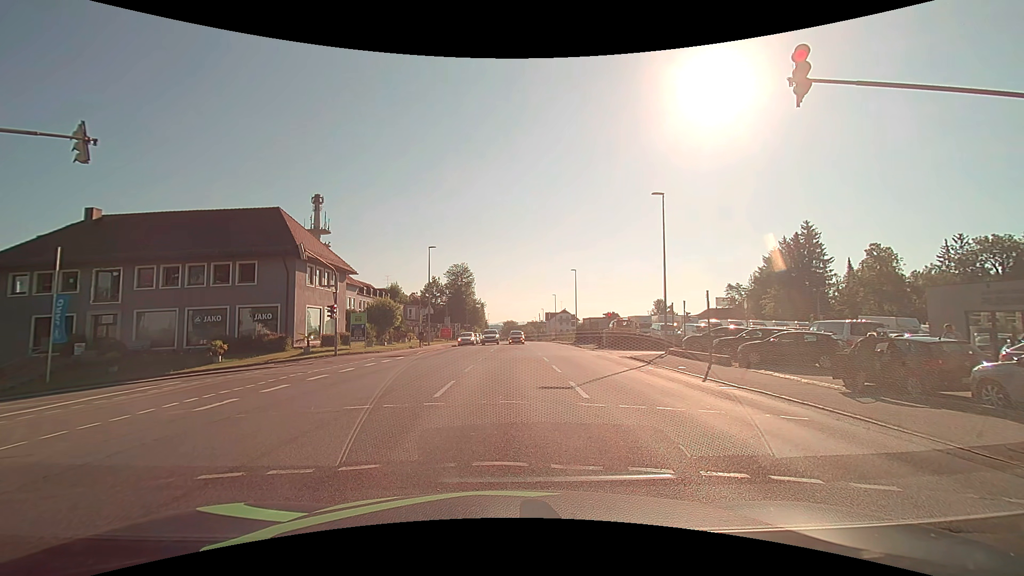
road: tertiary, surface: asphalt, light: Day
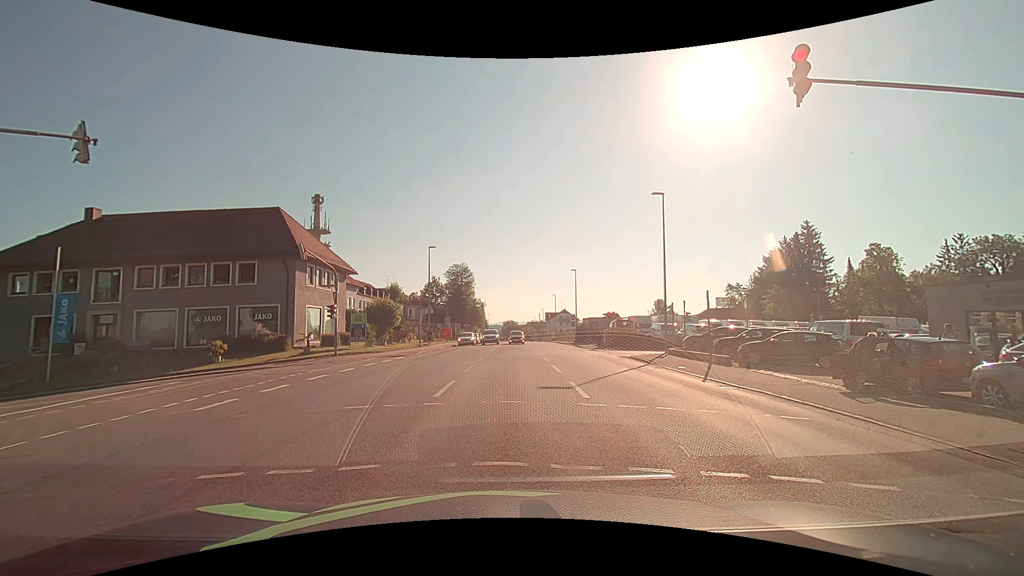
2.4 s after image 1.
(0.0, 0.0) m; 0°
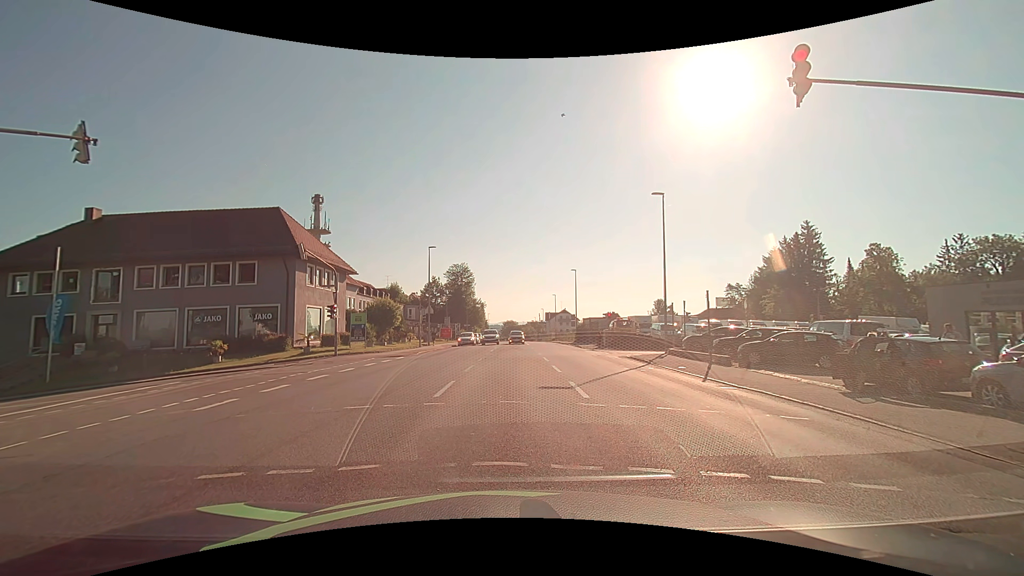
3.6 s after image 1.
(0.0, 0.0) m; 0°
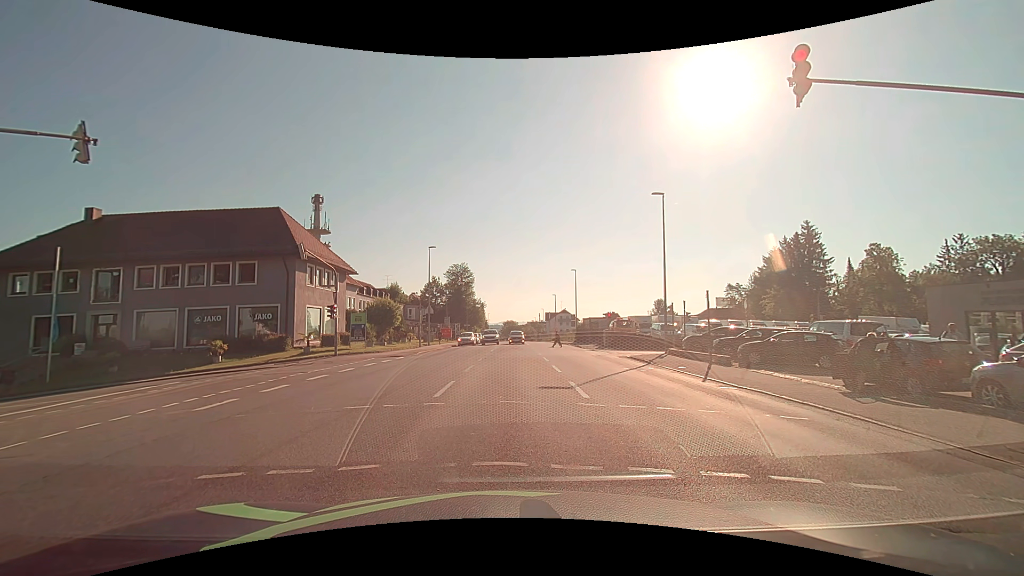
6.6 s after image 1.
(0.0, 0.0) m; 0°
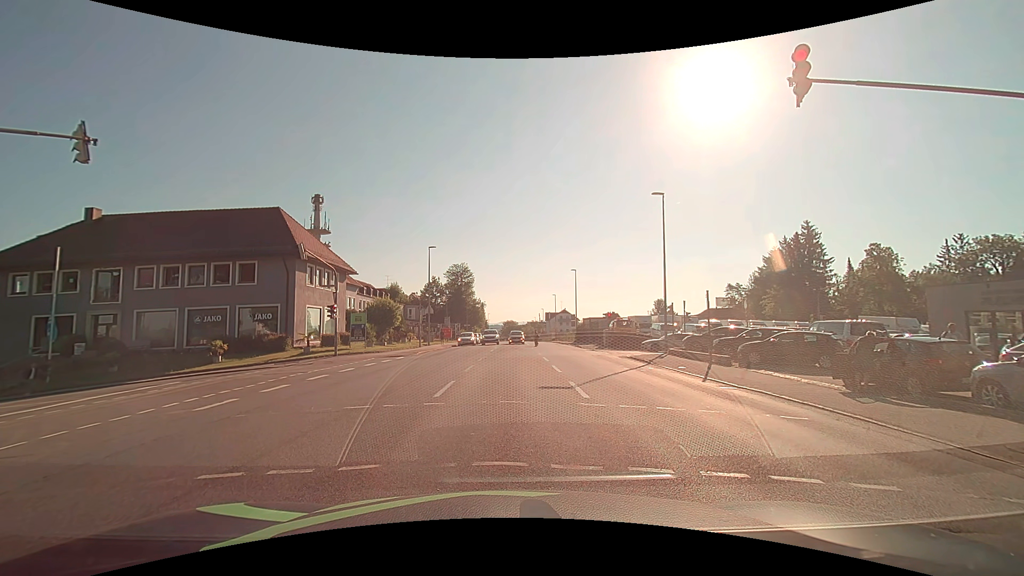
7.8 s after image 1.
(0.0, 0.0) m; 0°
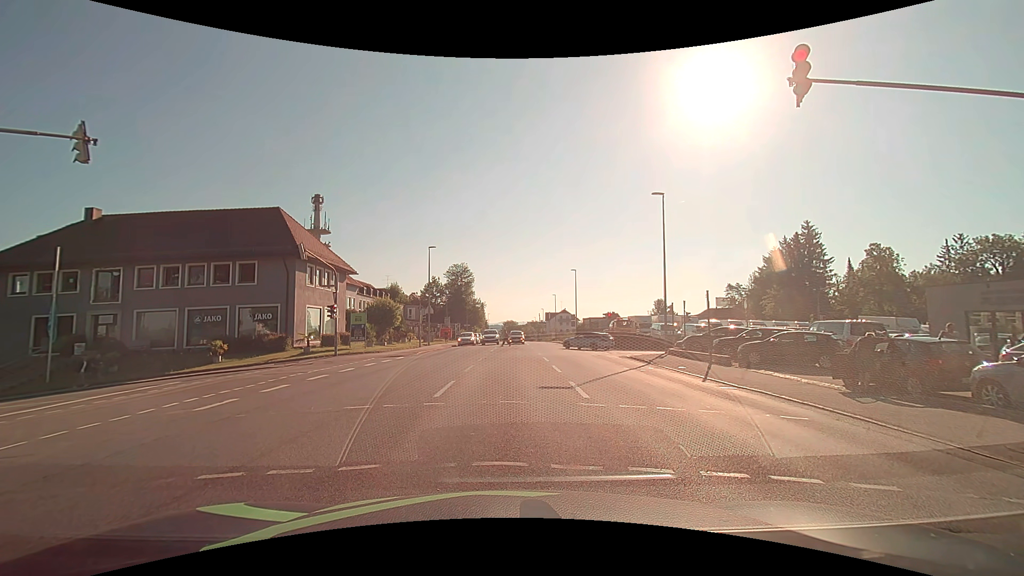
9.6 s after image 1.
(0.0, 0.0) m; 0°
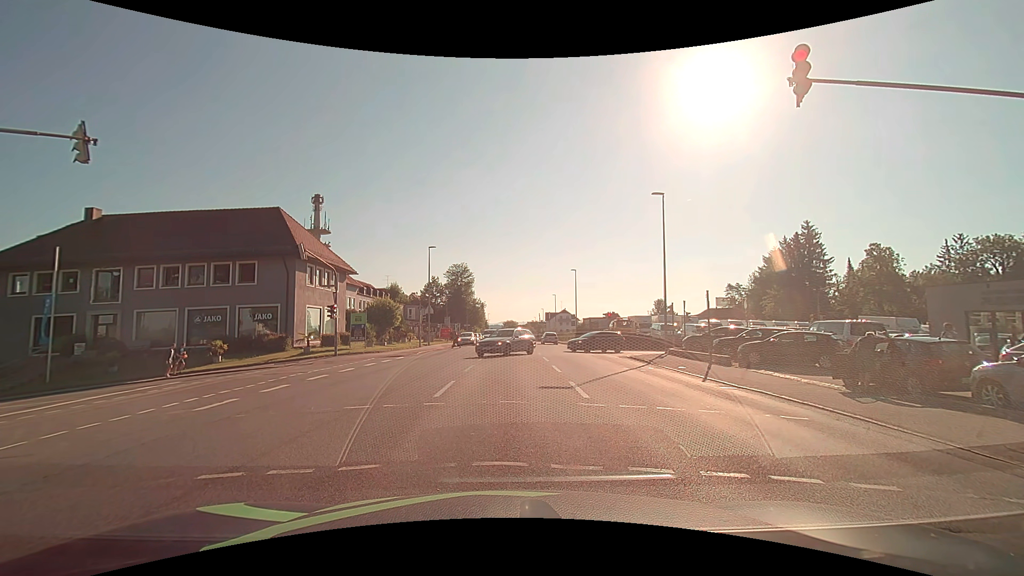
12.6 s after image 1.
(0.0, 0.0) m; 0°
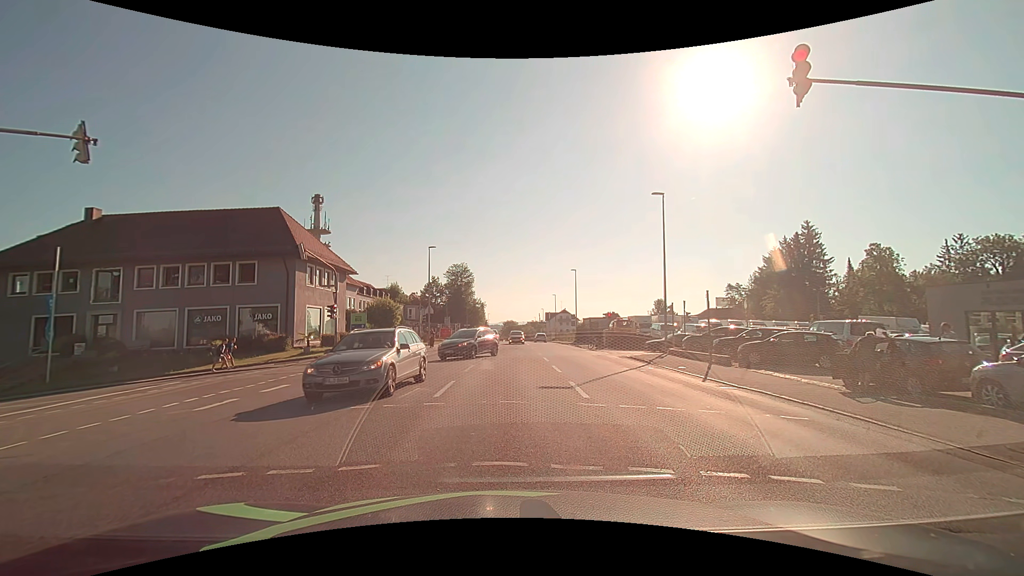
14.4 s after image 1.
(0.0, 0.0) m; 0°
(0, +10) (-1, +20) (-8, +26) (-18, +27) (-28, +27) (-38, +26) (-48, +25) (-57, +23) (-67, +19) (-73, +12) m
